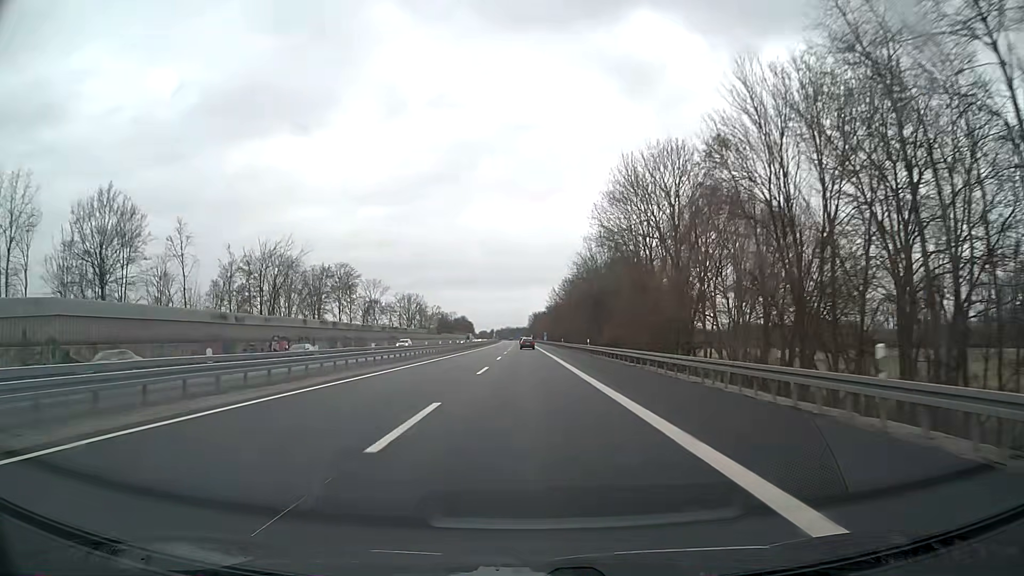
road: motorway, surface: asphalt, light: Day
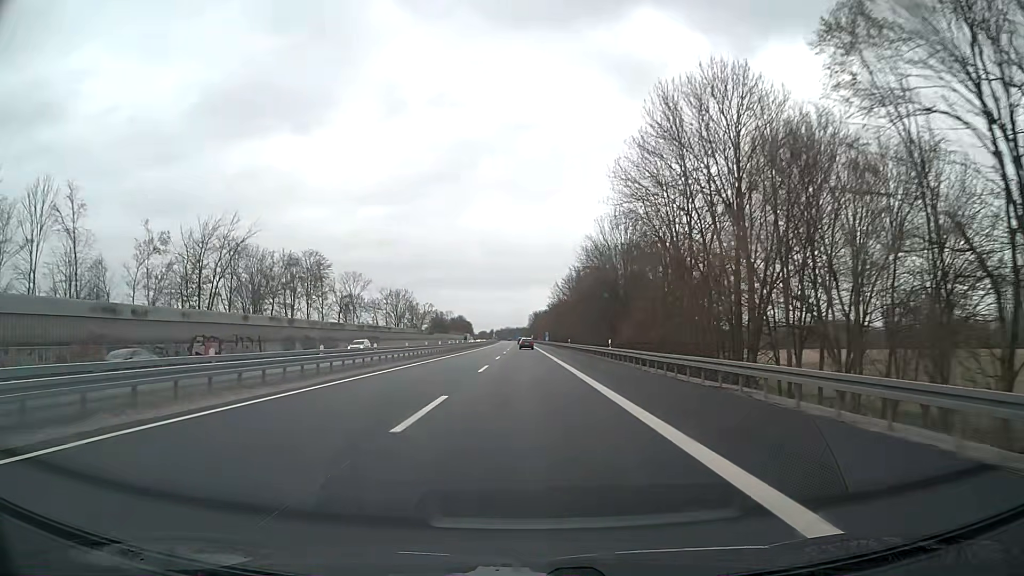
(0.0, +16.4) m; 0°
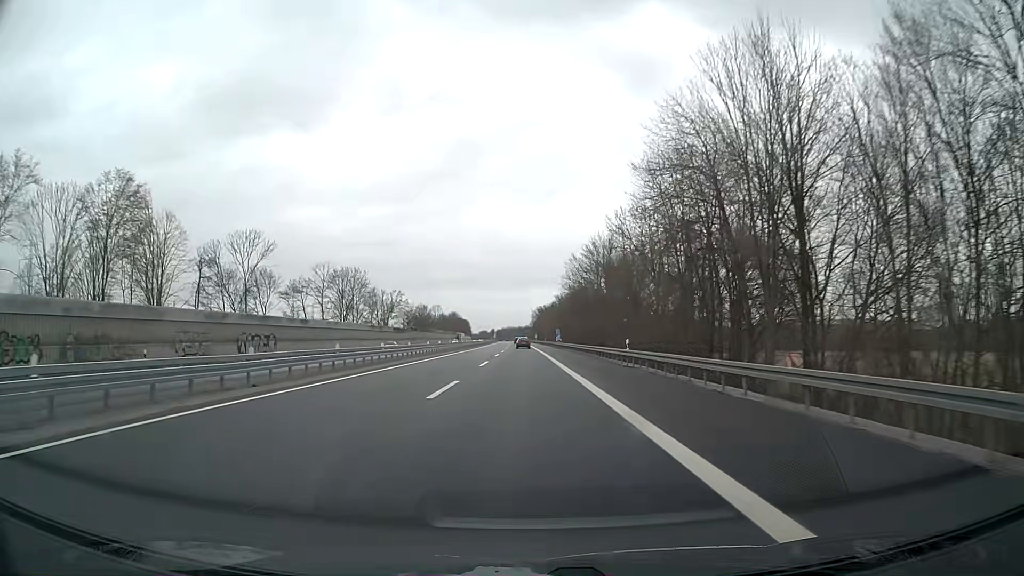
(0.0, +49.3) m; 0°
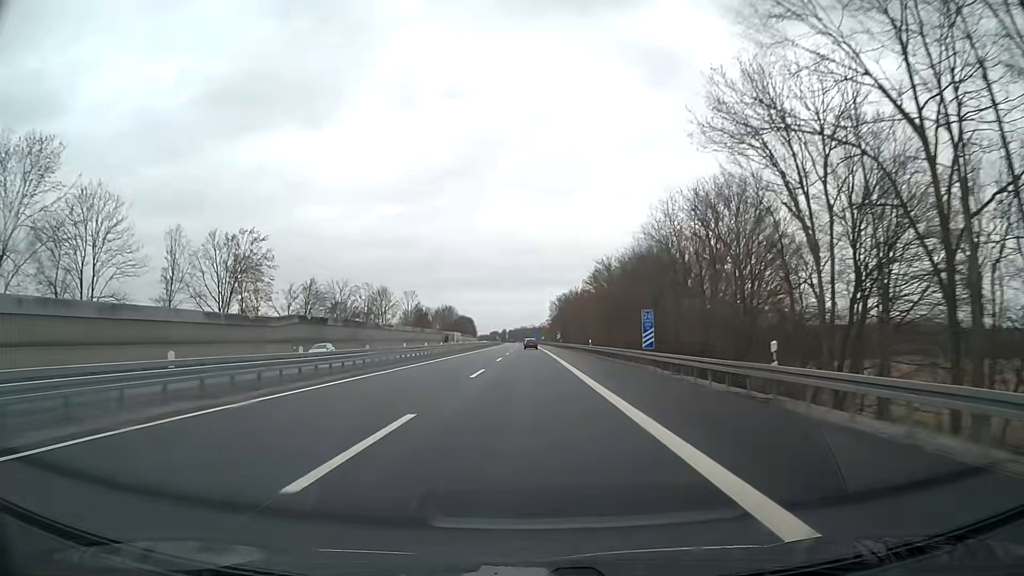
(-0.7, +82.1) m; -1°
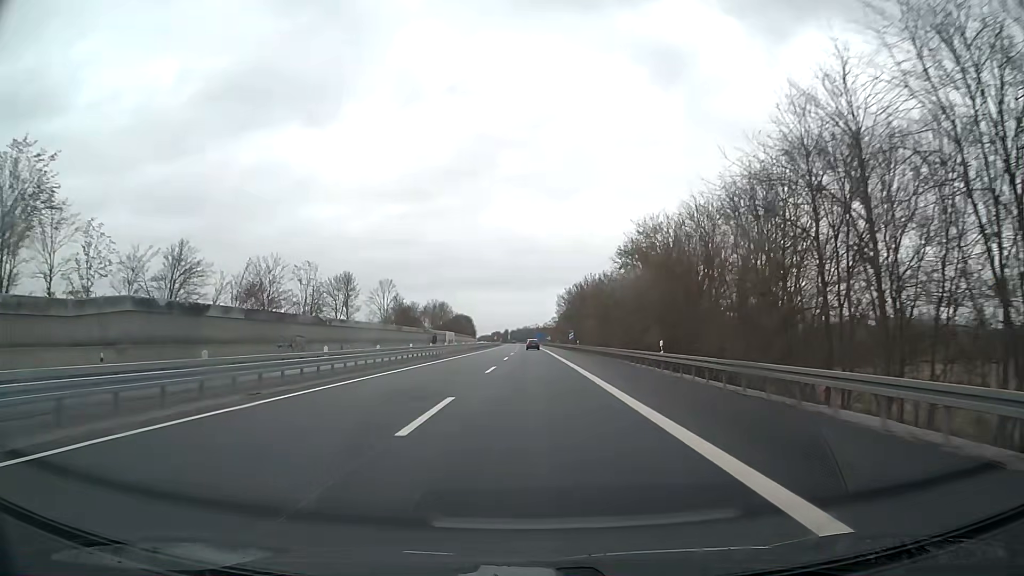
(0.0, +32.8) m; 0°
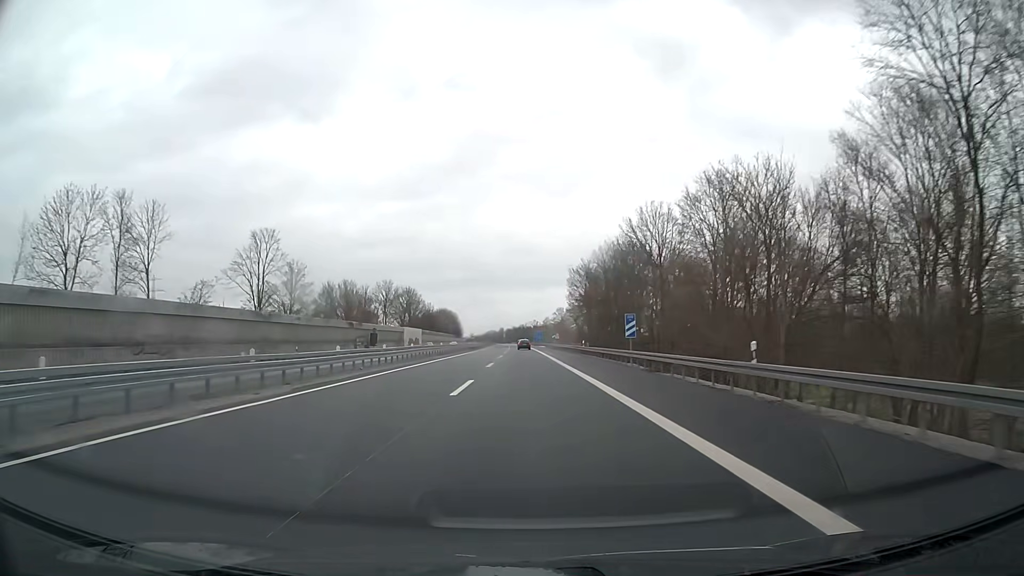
(+0.2, +65.8) m; 0°
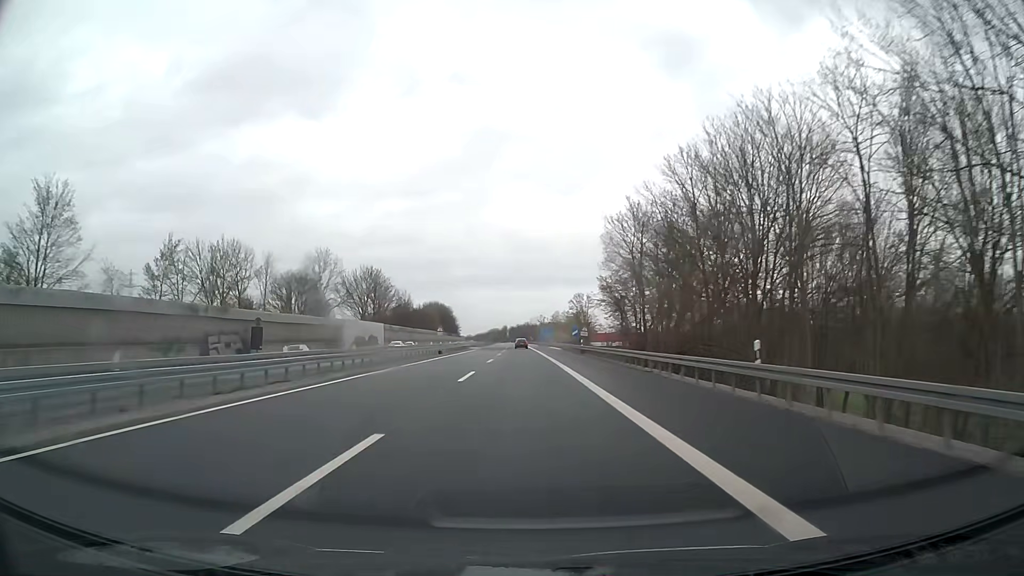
(-0.2, +49.4) m; 0°
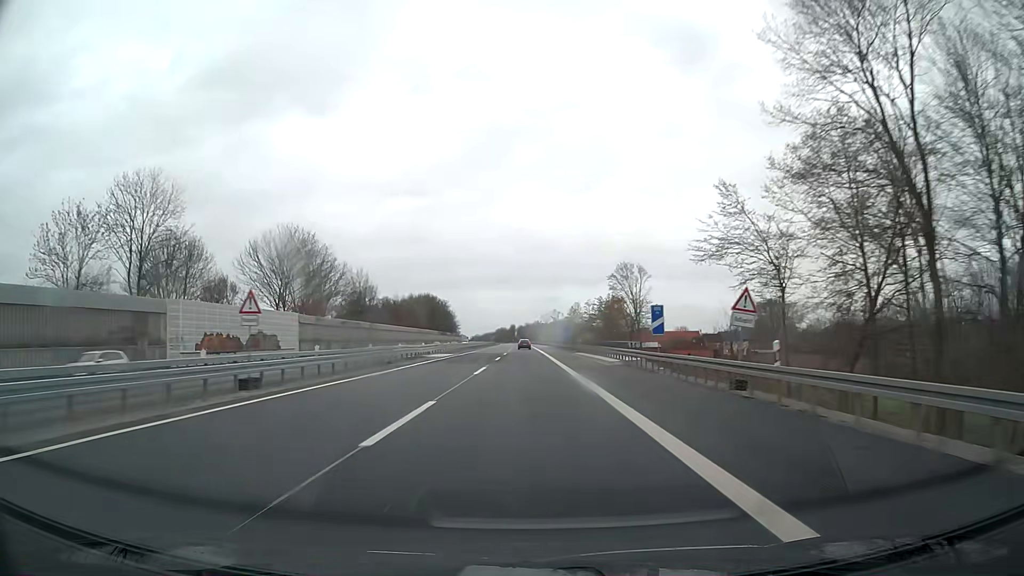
(-0.4, +49.4) m; -1°
(0, +10) (0, +20) (0, +30) (0, +40) (0, +50) (-1, +60) (-1, +70) (-1, +80) (-1, +90) (-1, +100) m
